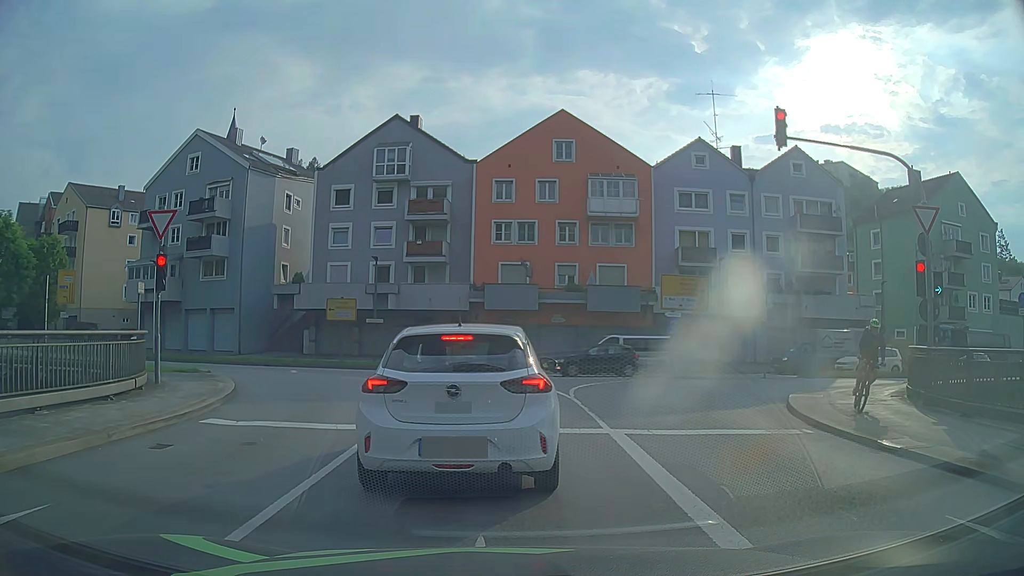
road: primary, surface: asphalt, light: Day
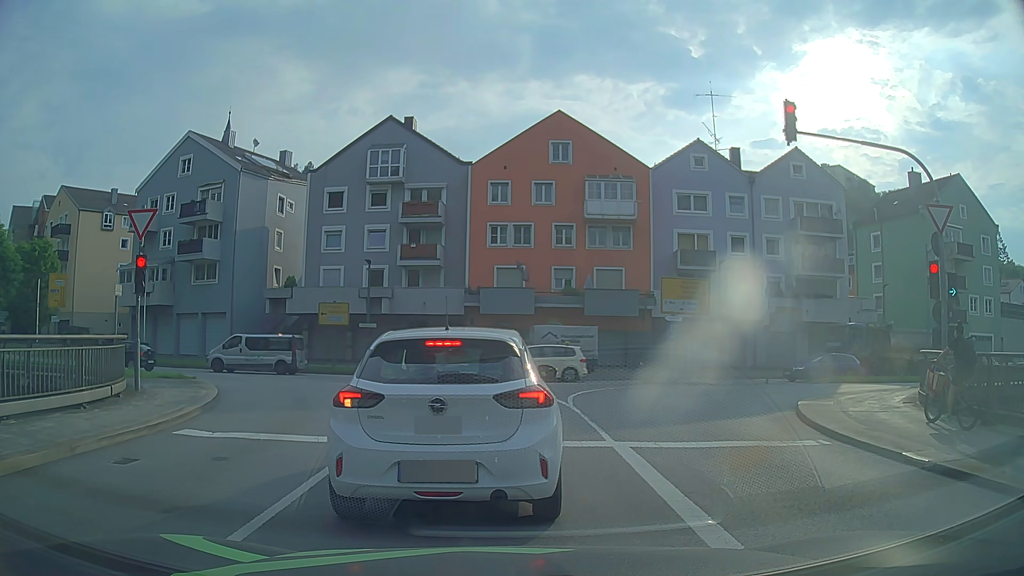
(0.0, +0.8) m; 0°
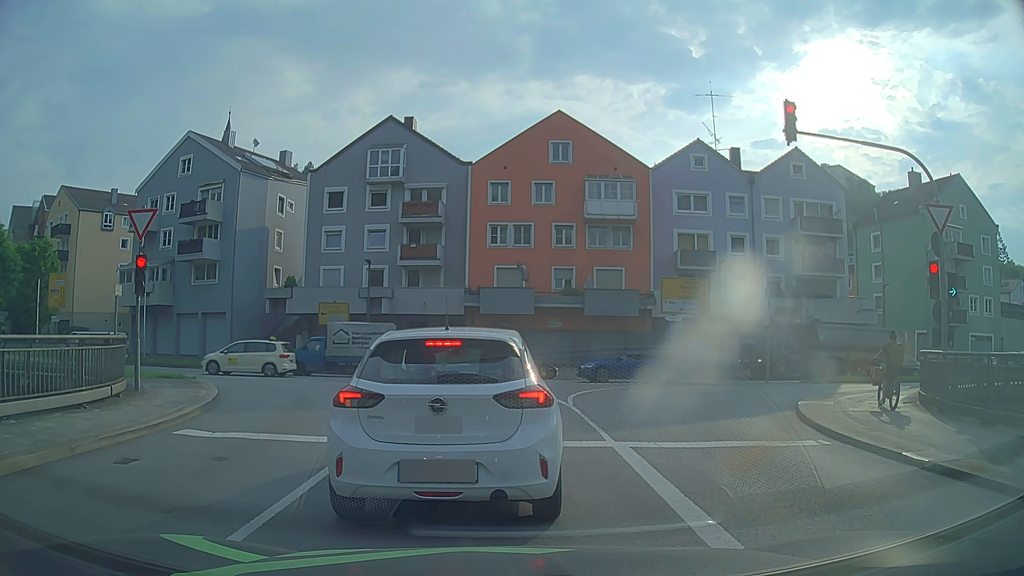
(0.0, 0.0) m; 0°
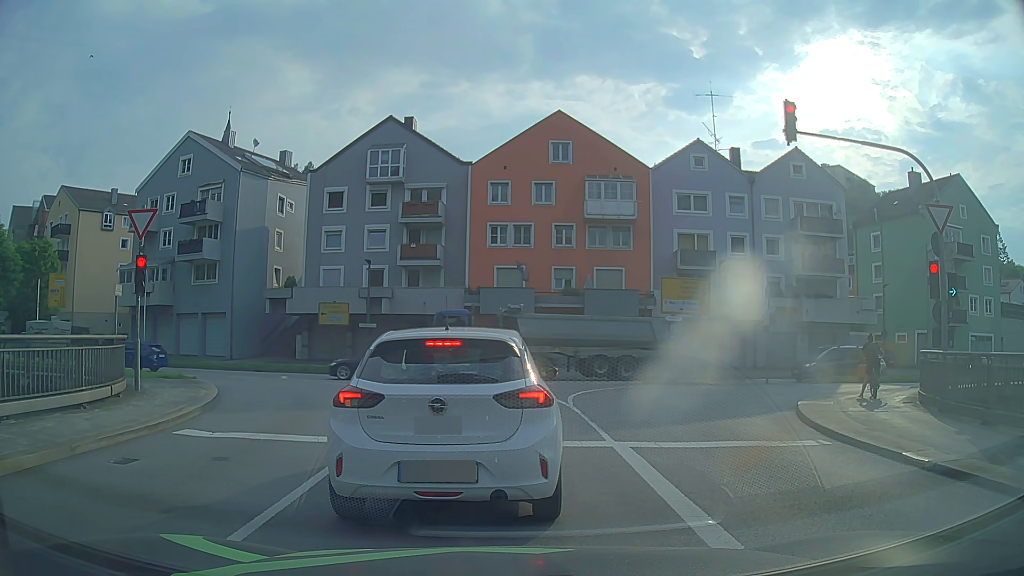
(0.0, 0.0) m; 0°
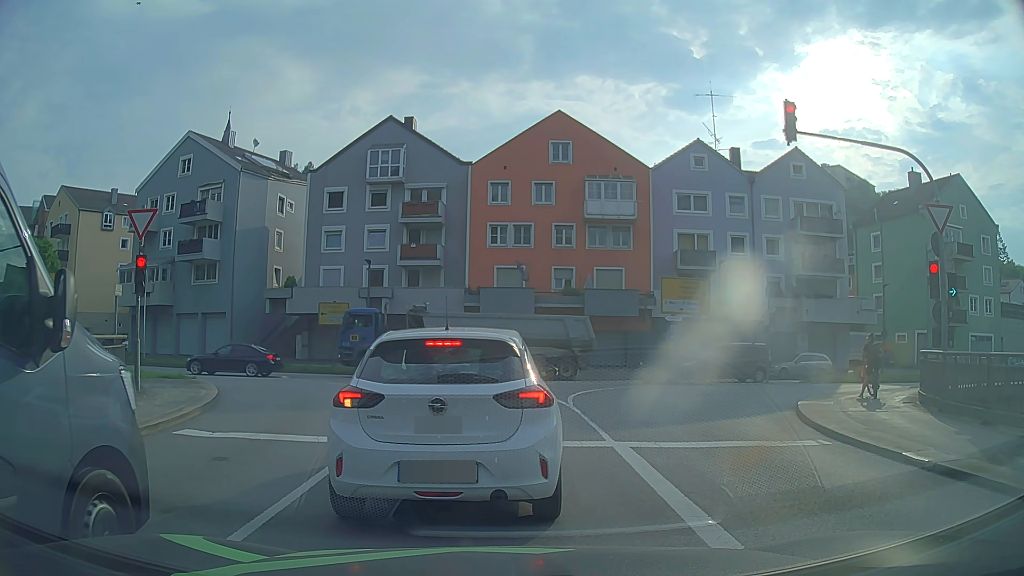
(0.0, 0.0) m; 0°
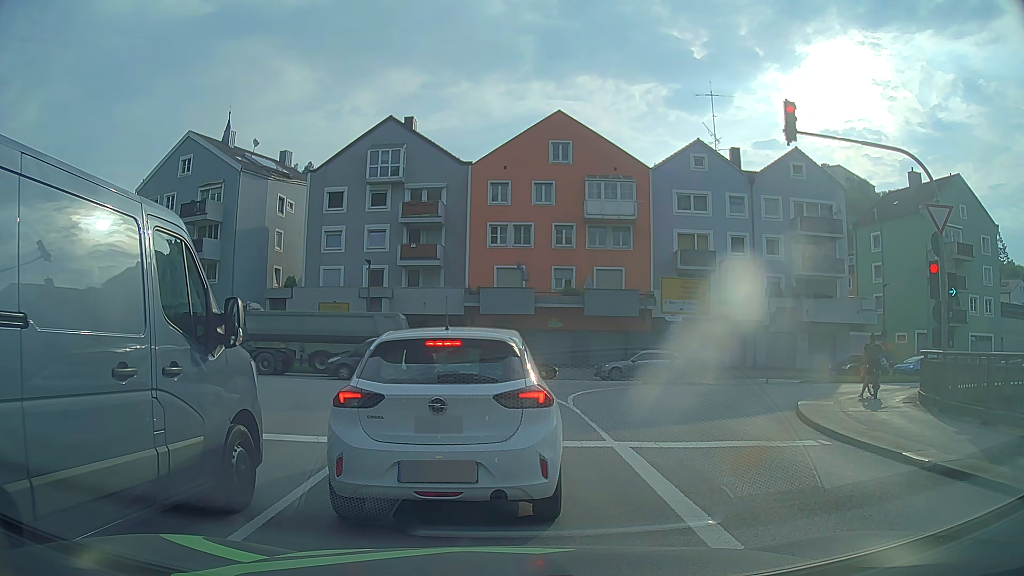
(0.0, 0.0) m; 0°
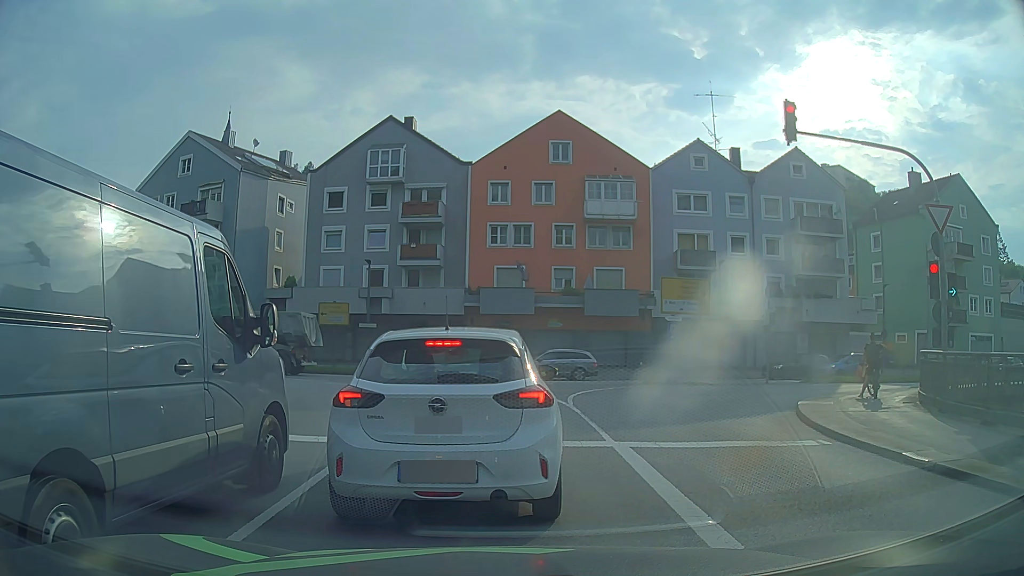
(0.0, 0.0) m; 0°
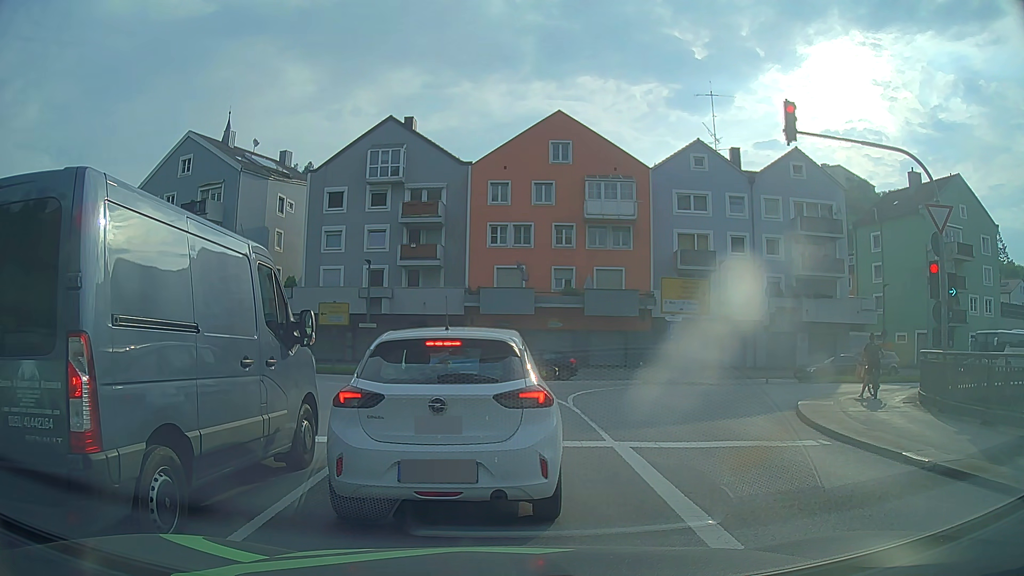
(0.0, 0.0) m; 0°
